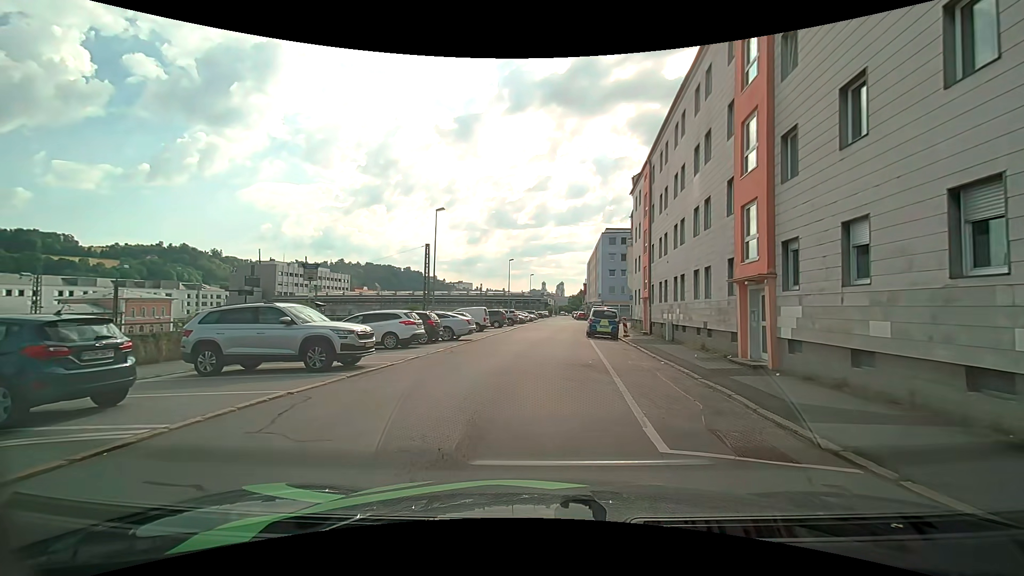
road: residential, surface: asphalt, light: Day
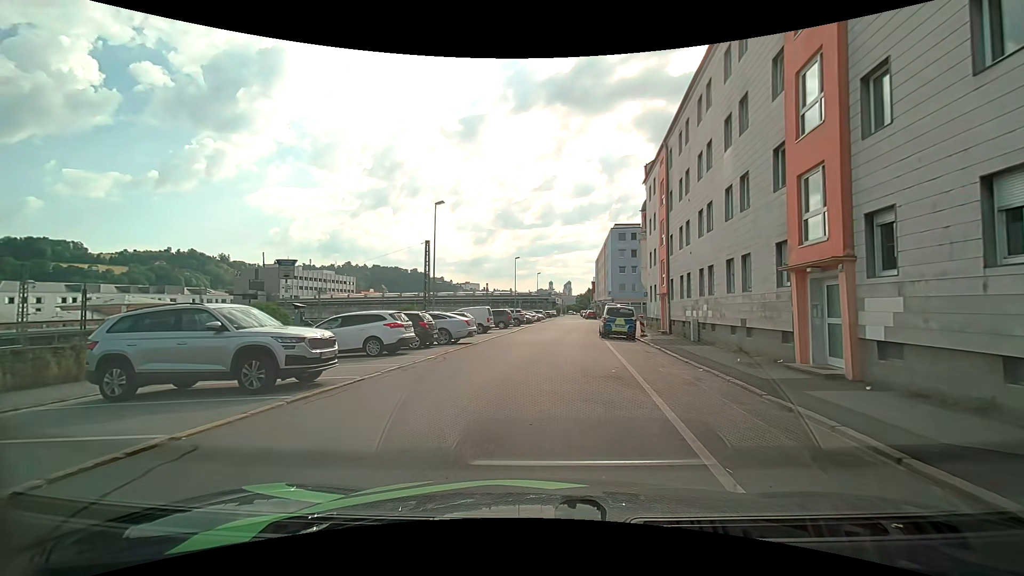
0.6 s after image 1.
(0.0, +3.0) m; 0°
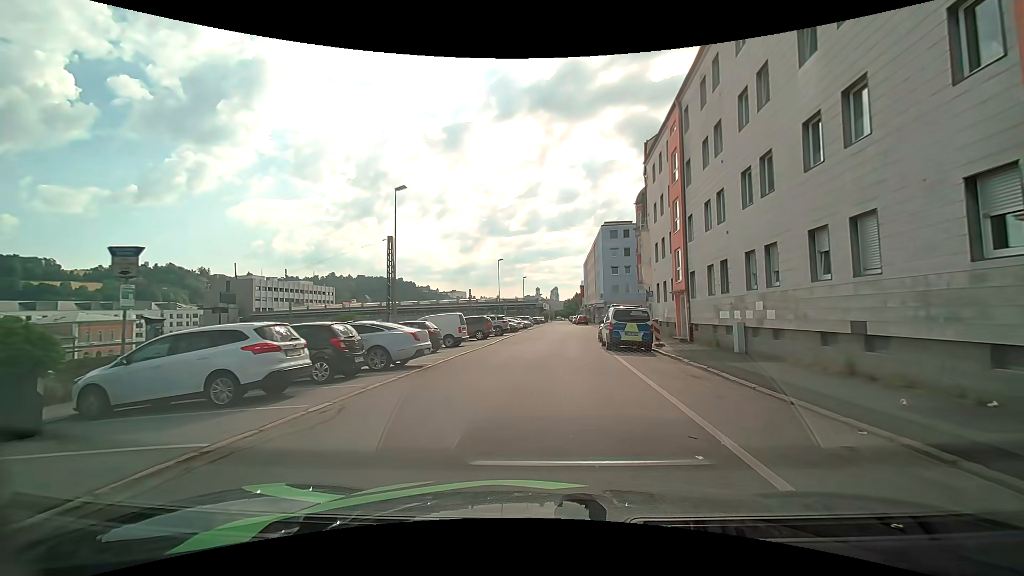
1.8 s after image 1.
(0.0, +7.2) m; -1°
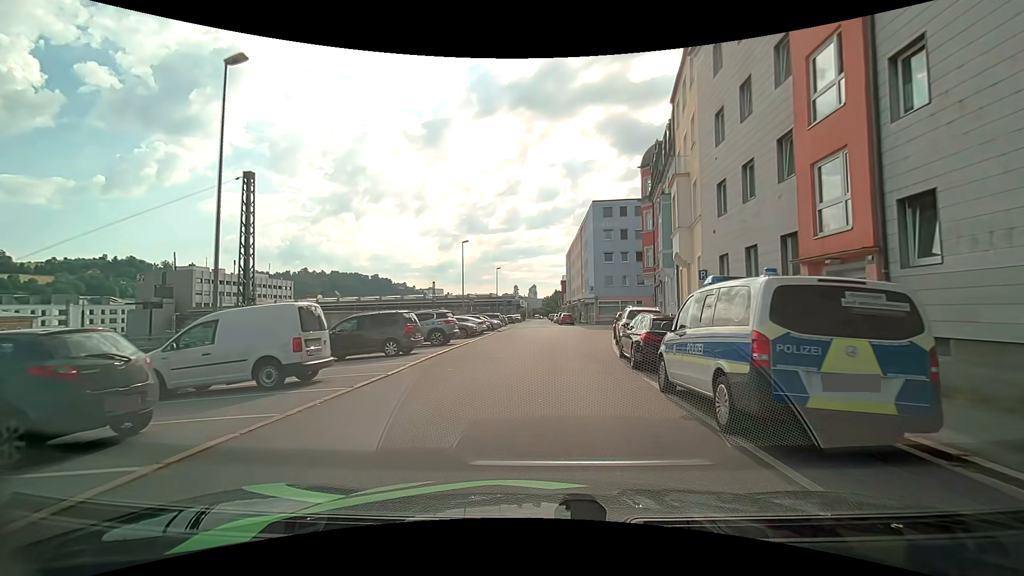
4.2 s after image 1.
(+0.8, +15.9) m; +3°
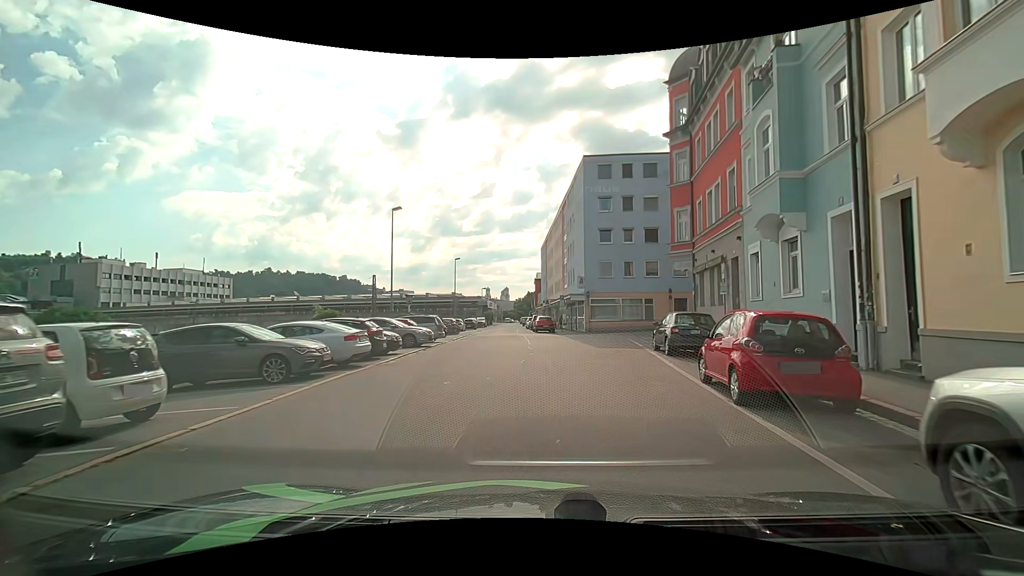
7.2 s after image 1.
(+0.7, +19.1) m; +4°
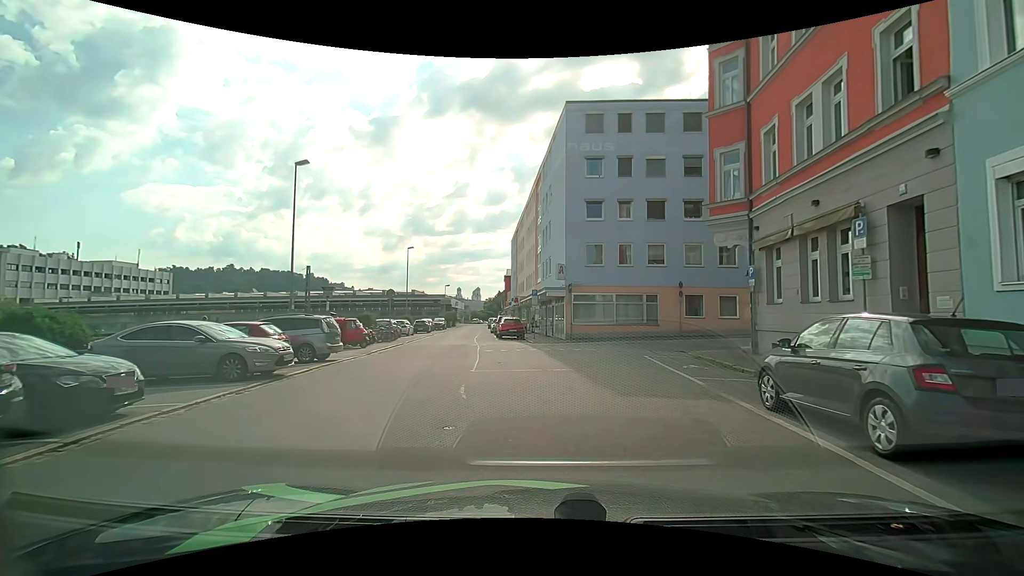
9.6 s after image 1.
(+0.4, +11.4) m; +4°
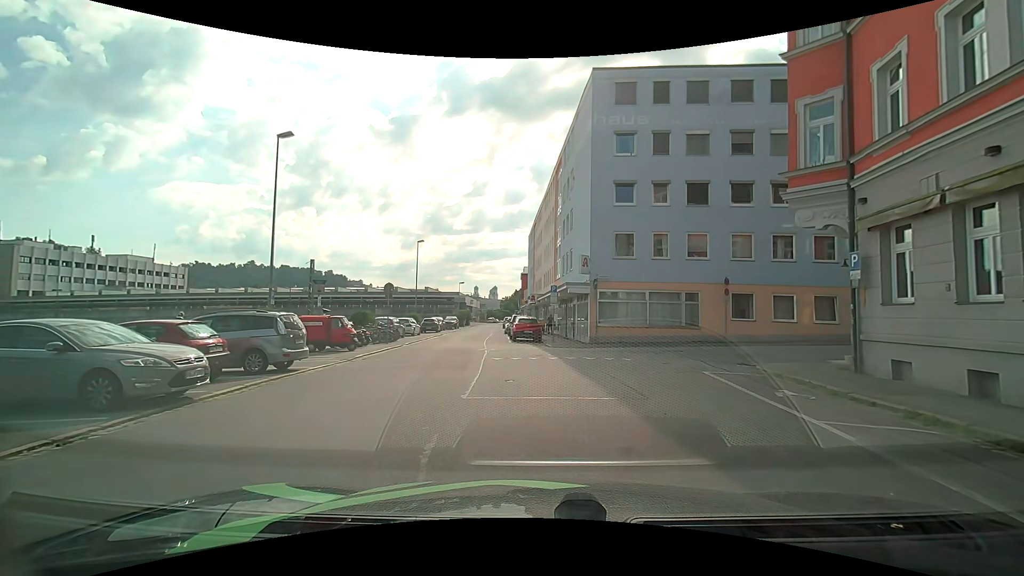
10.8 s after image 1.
(-0.1, +4.2) m; -4°
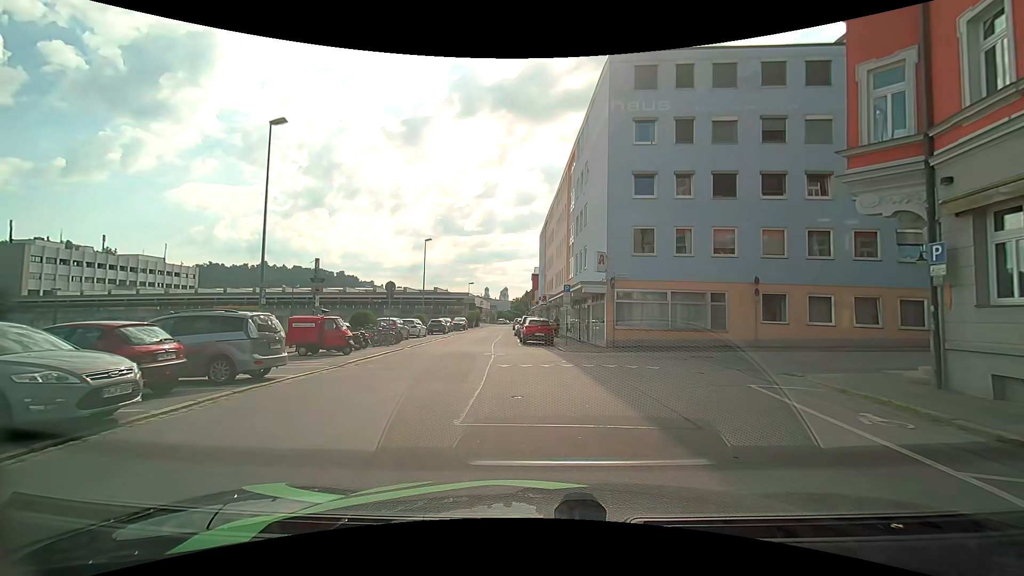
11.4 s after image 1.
(+0.1, +2.0) m; +1°
